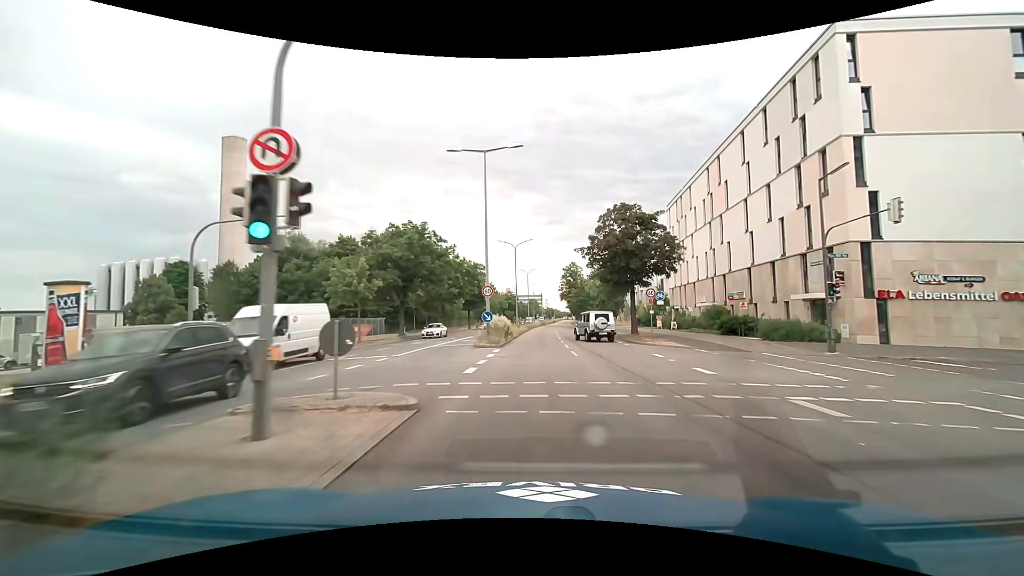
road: primary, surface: asphalt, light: Day
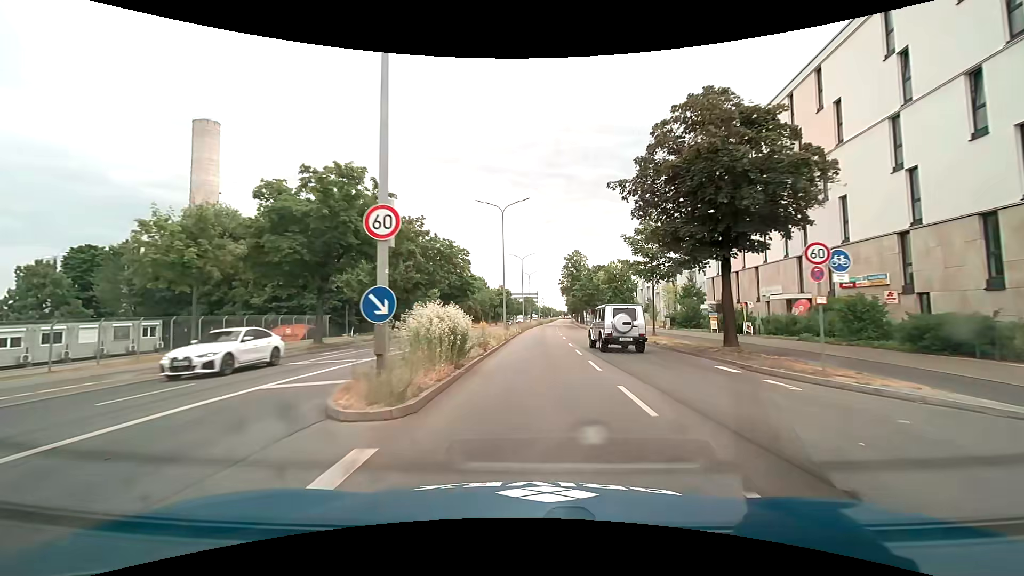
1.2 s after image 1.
(+0.1, +18.3) m; +1°
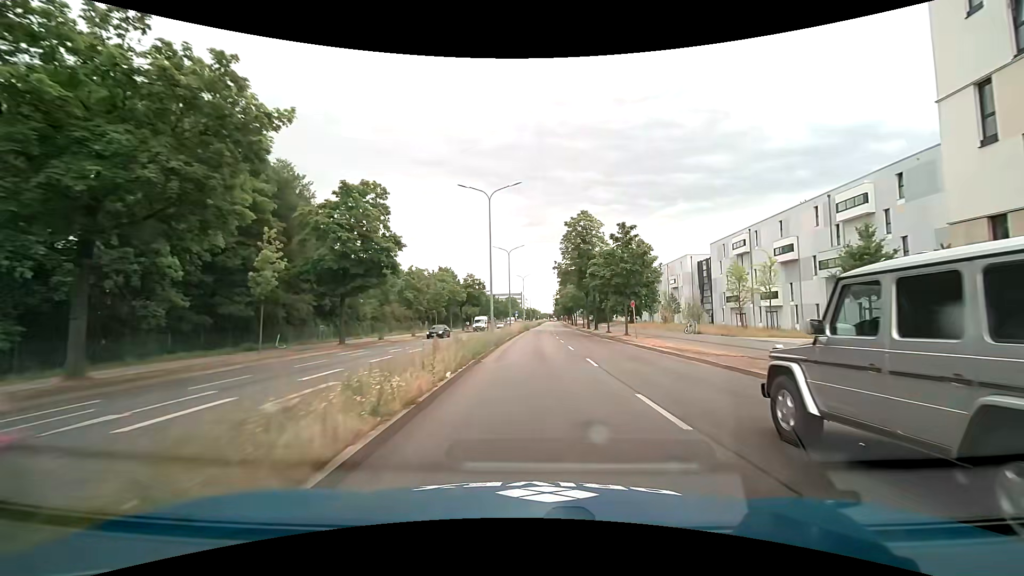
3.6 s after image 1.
(+0.4, +36.5) m; +2°
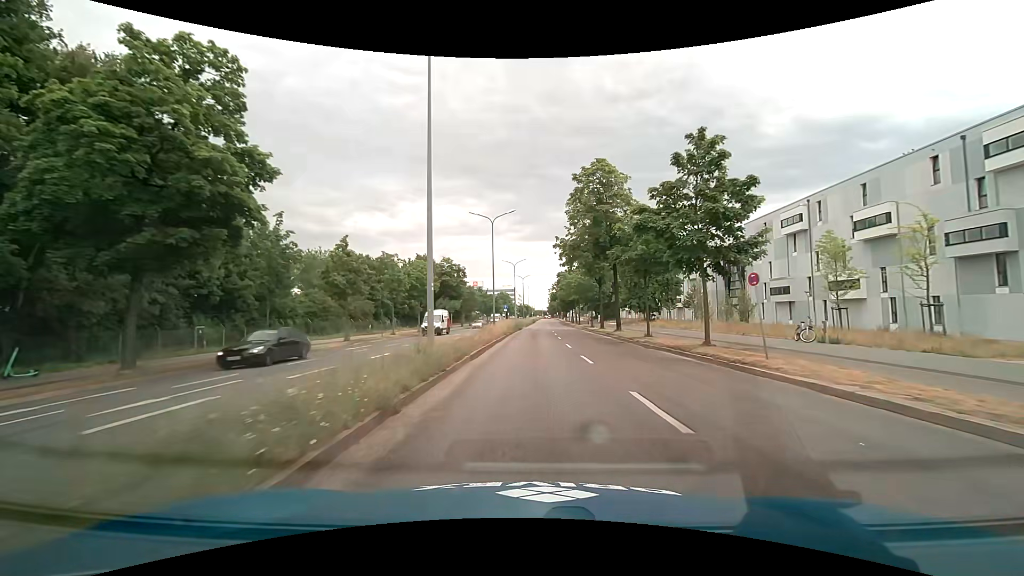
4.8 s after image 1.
(+0.2, +18.4) m; +1°
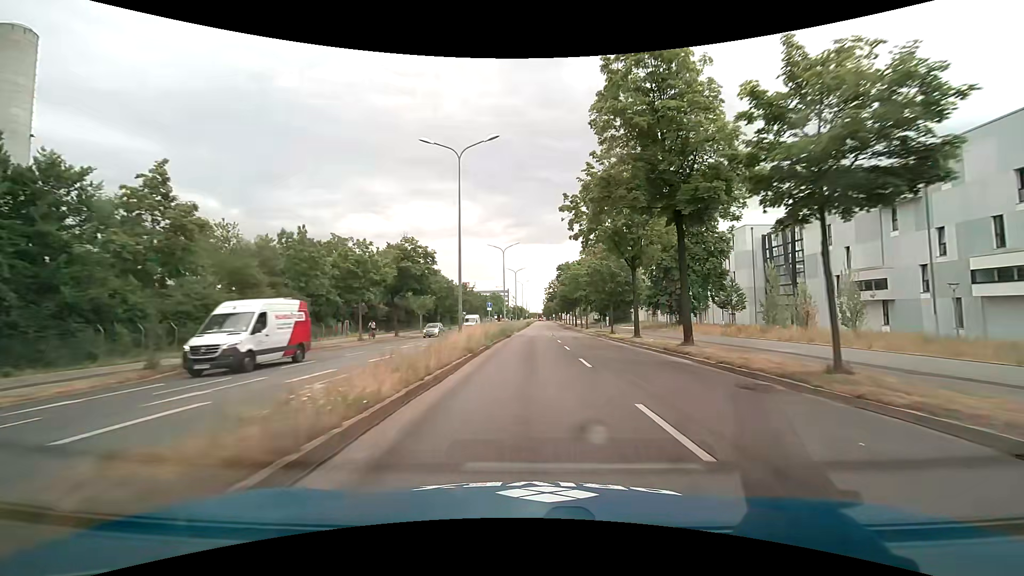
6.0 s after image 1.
(+0.1, +18.7) m; 0°
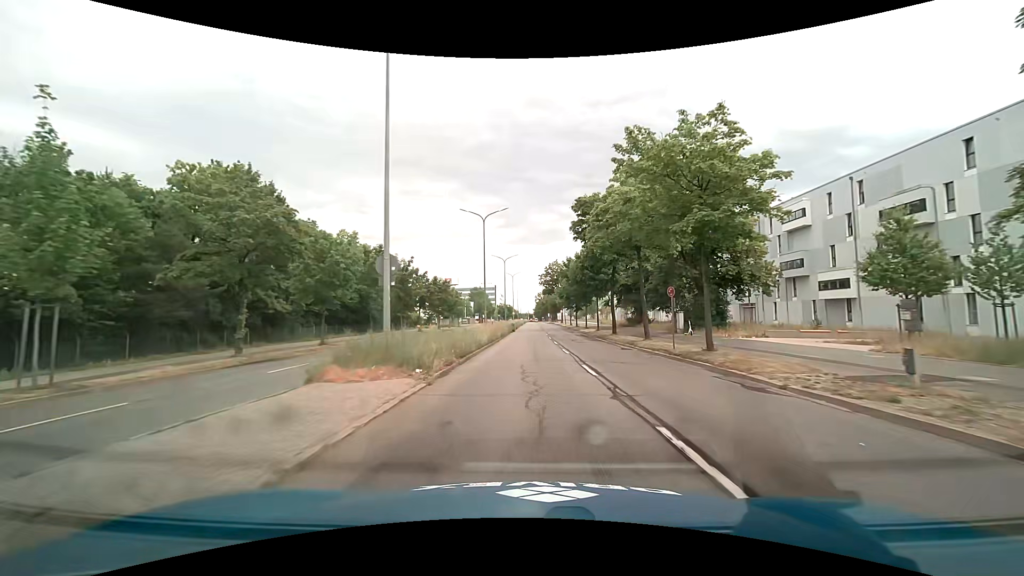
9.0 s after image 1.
(+0.8, +46.5) m; +1°
